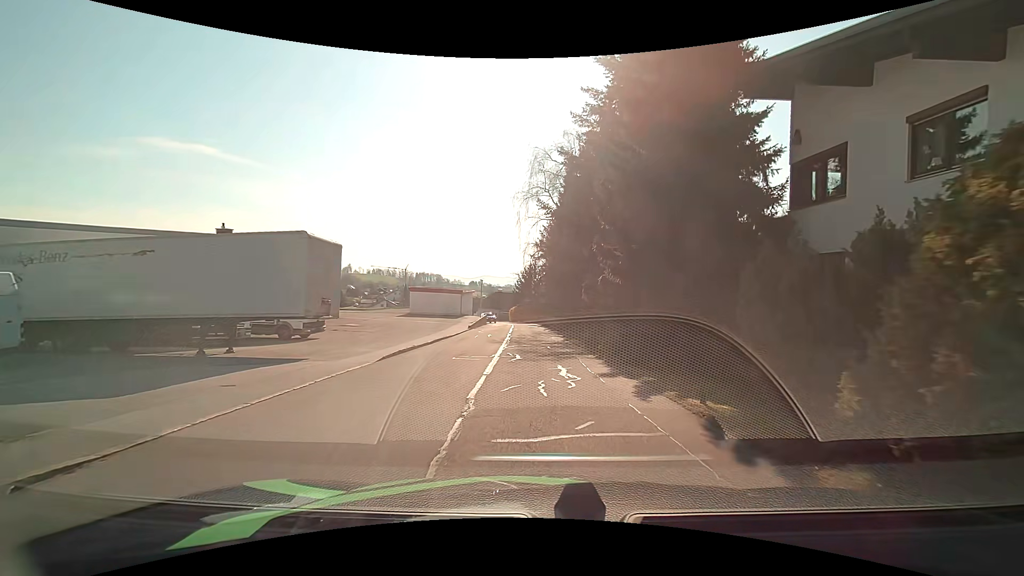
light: Day
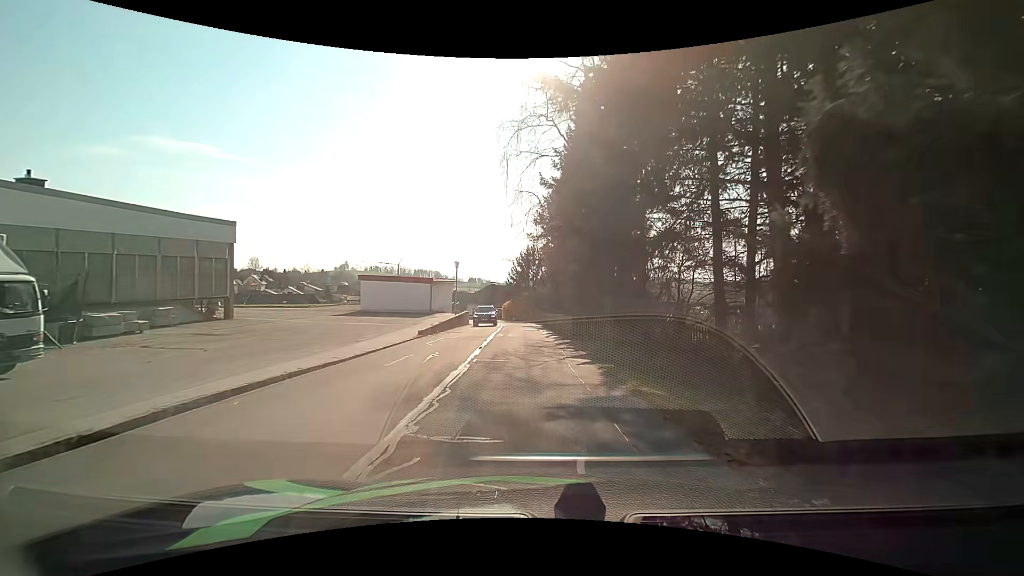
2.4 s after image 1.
(0.0, +16.8) m; 0°
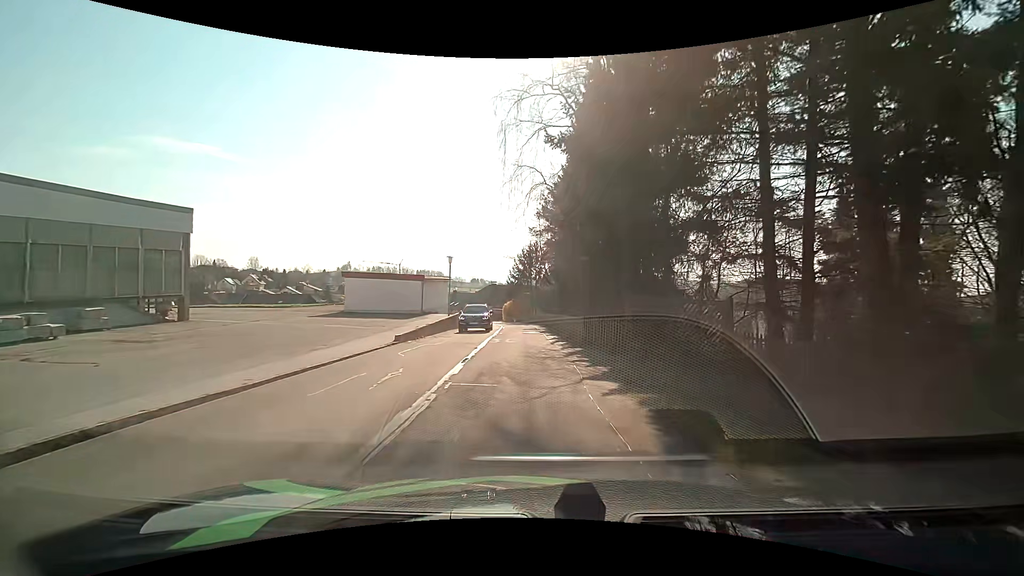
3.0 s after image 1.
(0.0, +4.4) m; -1°
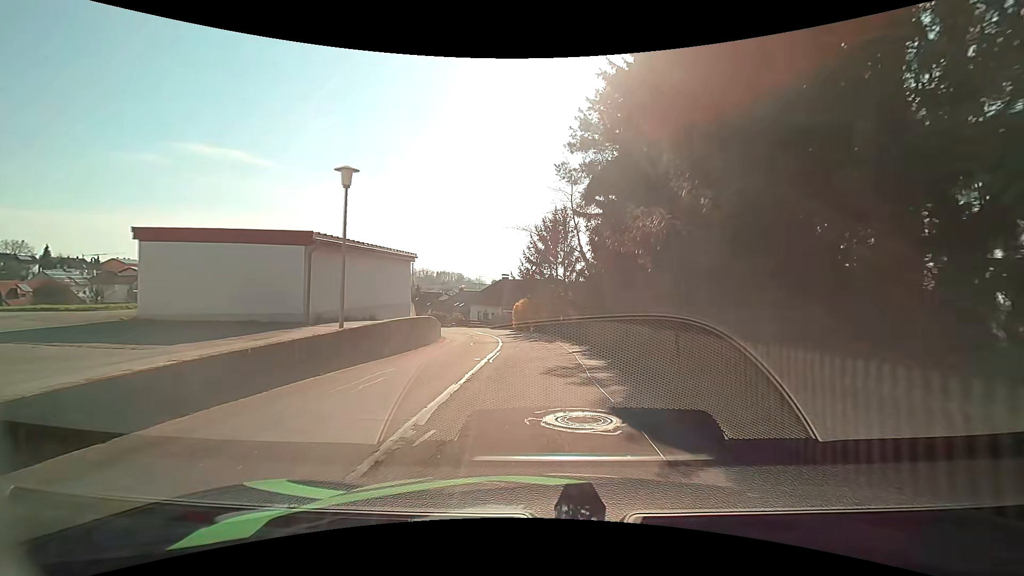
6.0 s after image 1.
(-0.3, +23.0) m; -3°
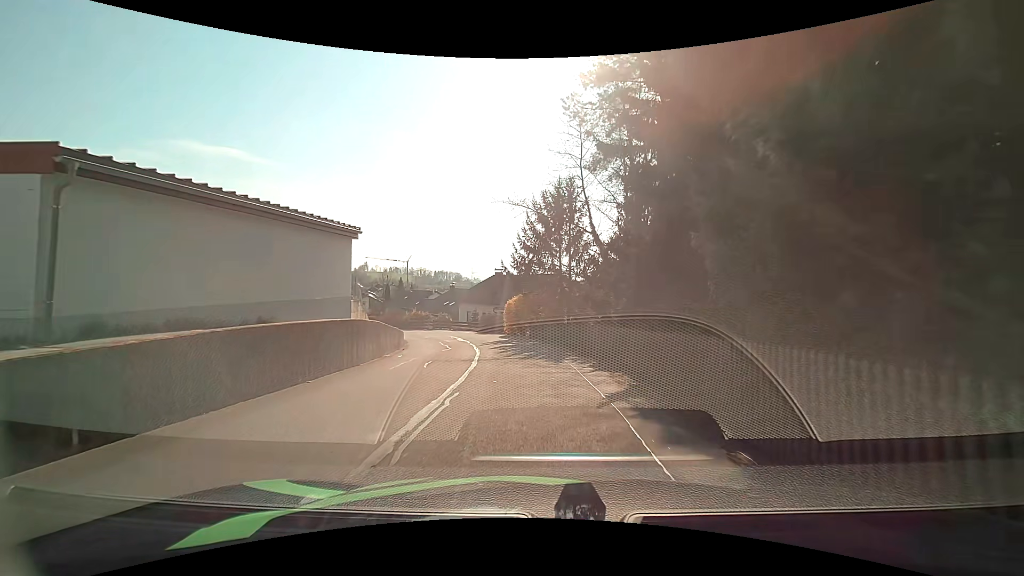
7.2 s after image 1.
(+0.2, +9.0) m; +2°
(0, +10) (-1, +20) (-3, +30) (-6, +39) (-12, +48) (-17, +56) (-23, +64) (-29, +72) (-34, +81) (-39, +89) m
